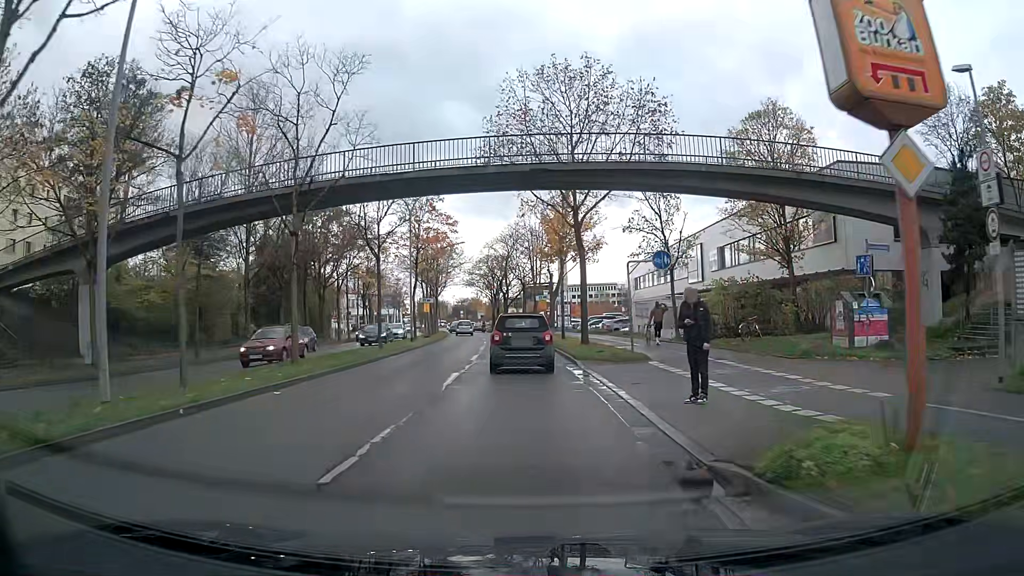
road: primary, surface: asphalt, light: Day
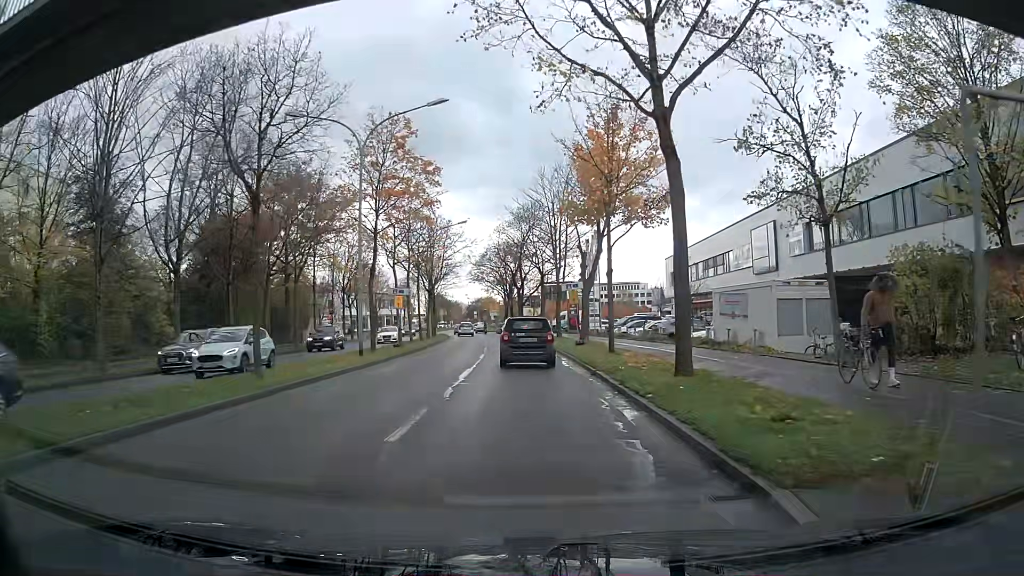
(-0.2, +15.9) m; -1°
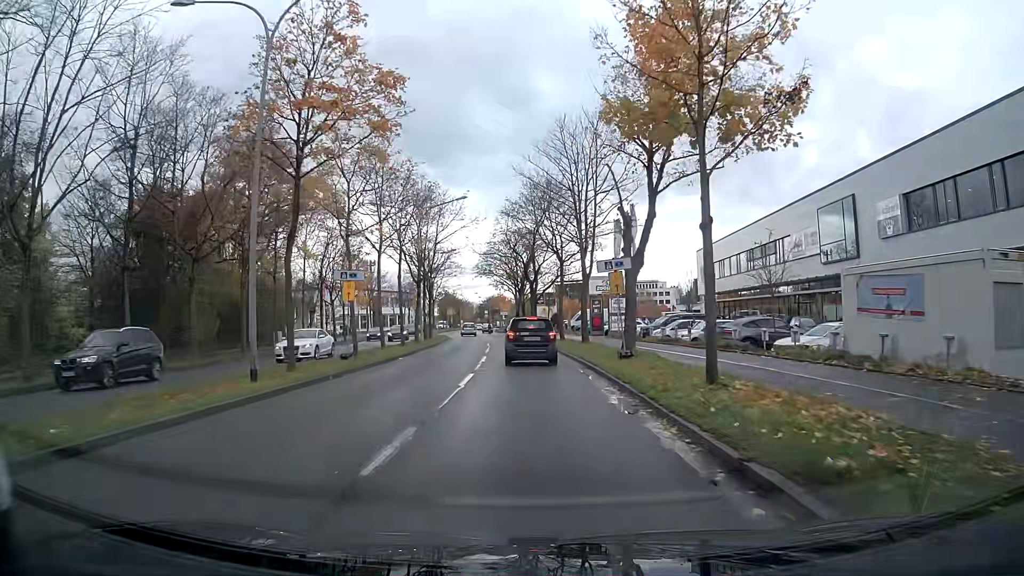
(-0.1, +11.1) m; -1°
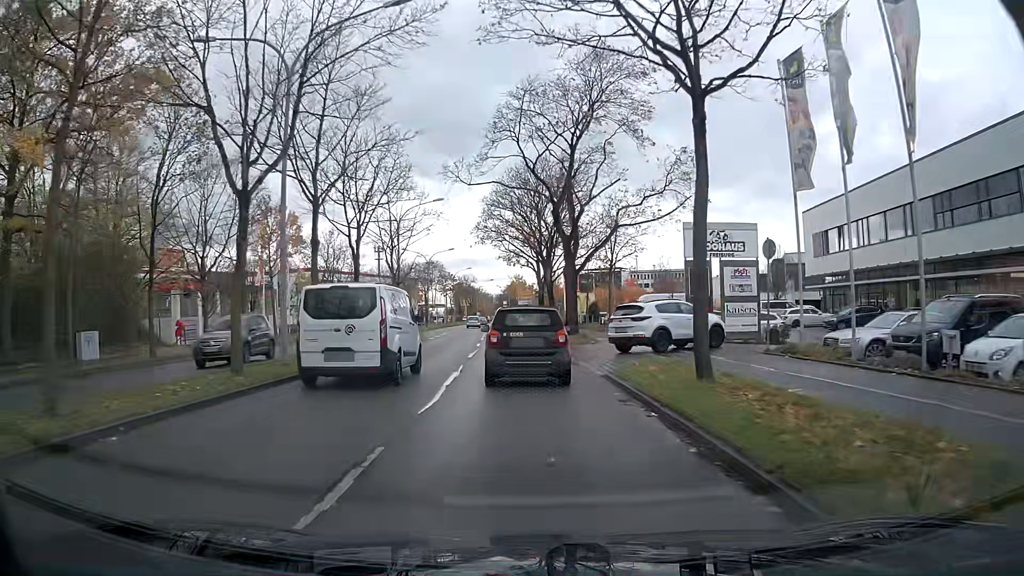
(-0.5, +28.7) m; -2°
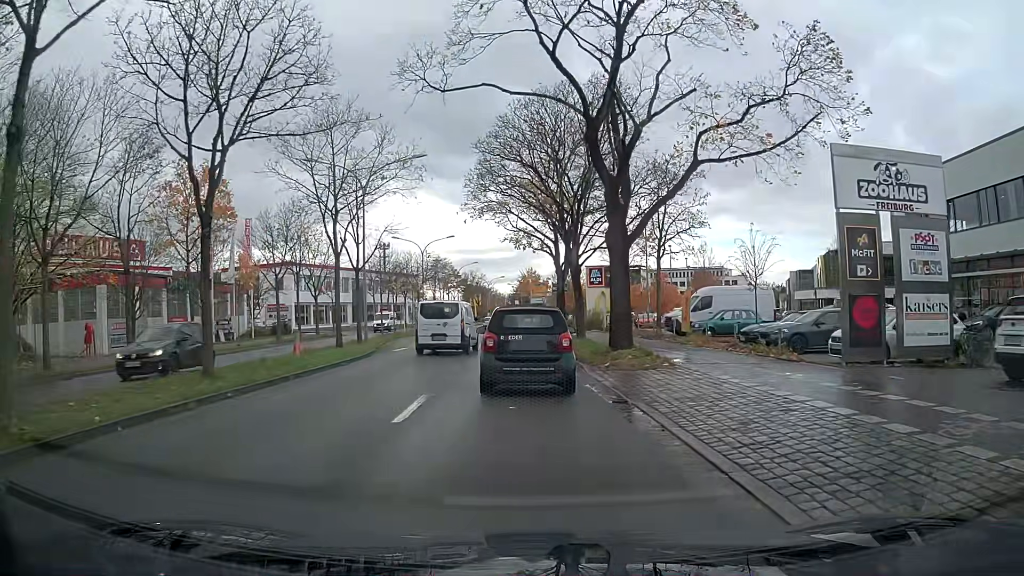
(-0.2, +13.4) m; -3°
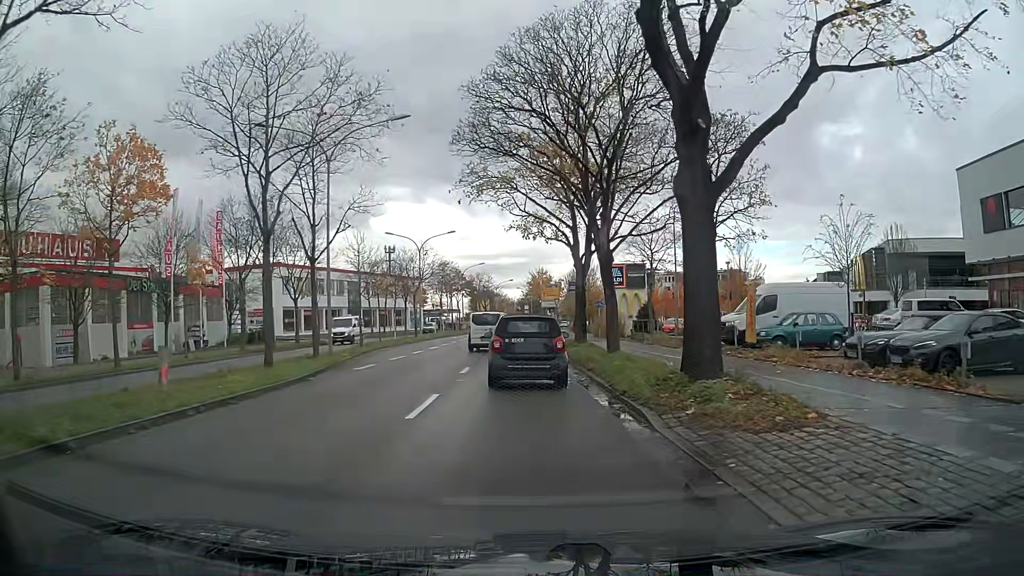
(-0.1, +8.0) m; 0°
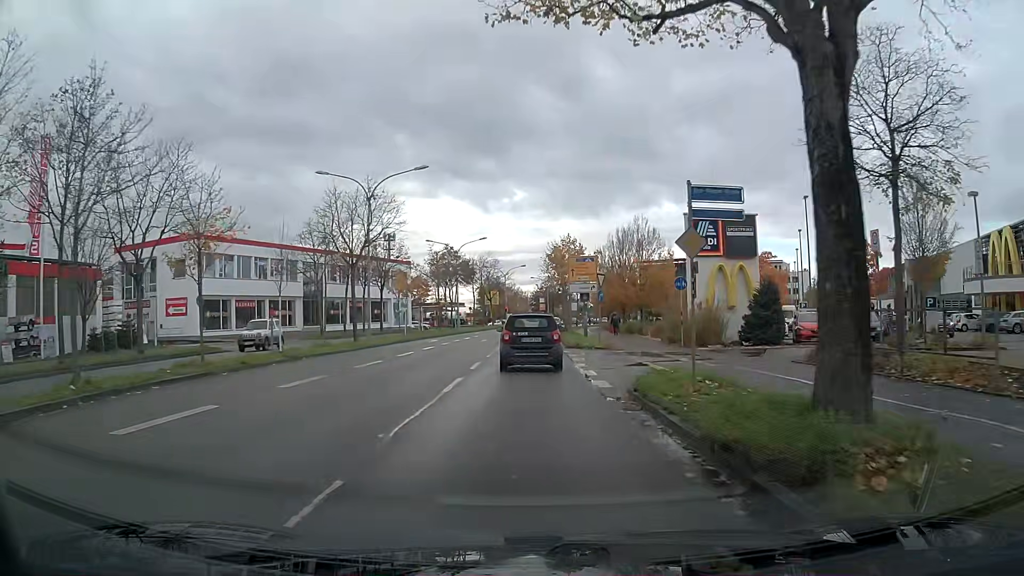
(-0.2, +25.2) m; -1°
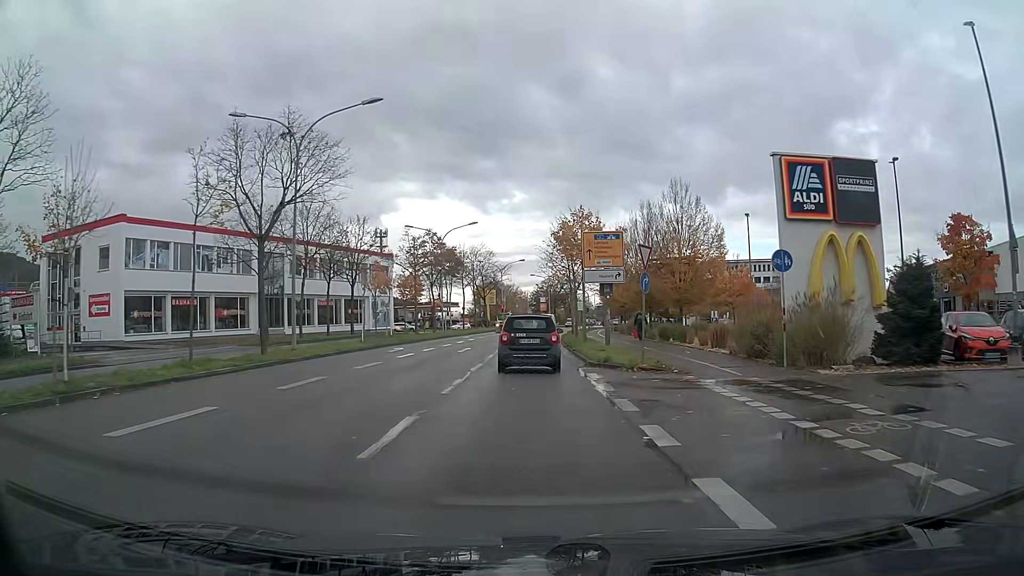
(0.0, +12.2) m; 0°
